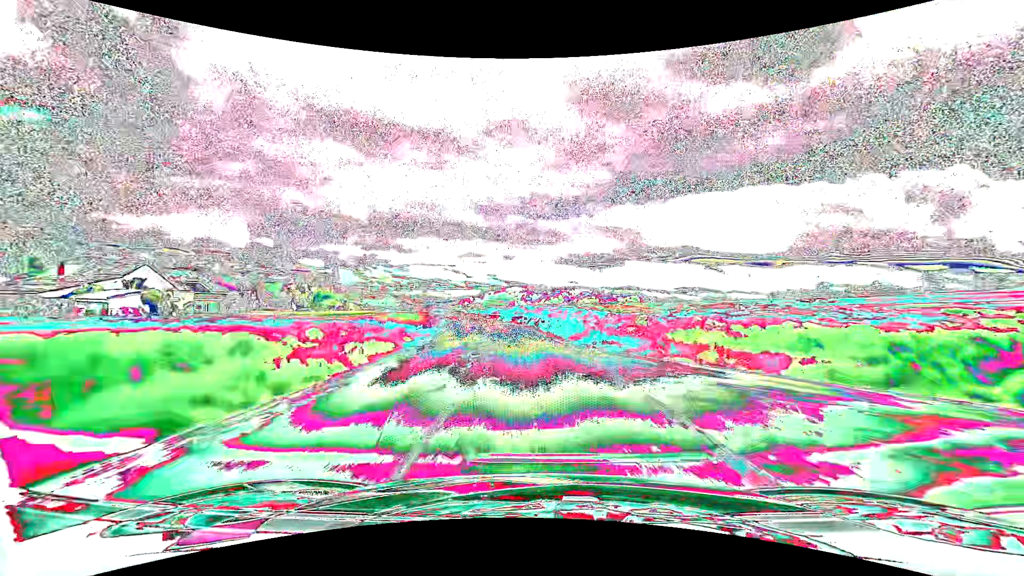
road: secondary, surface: asphalt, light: Day
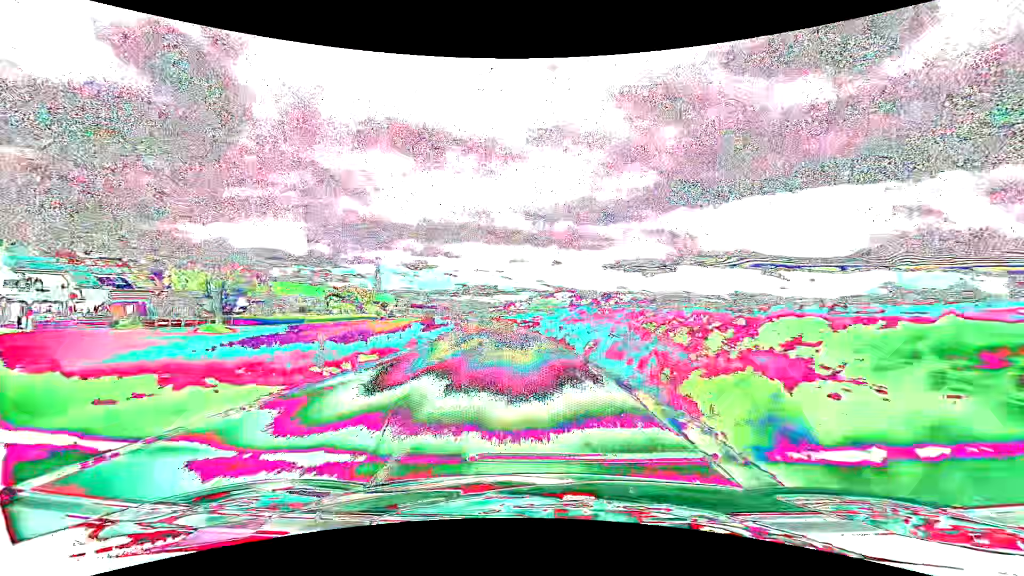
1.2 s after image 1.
(-1.2, +26.7) m; -5°
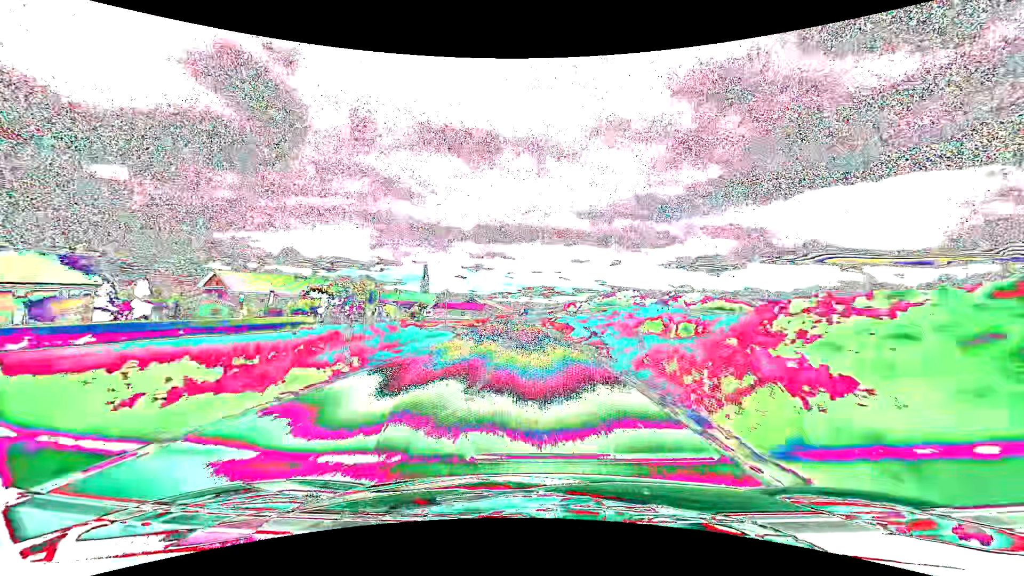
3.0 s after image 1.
(-2.8, +41.4) m; -7°
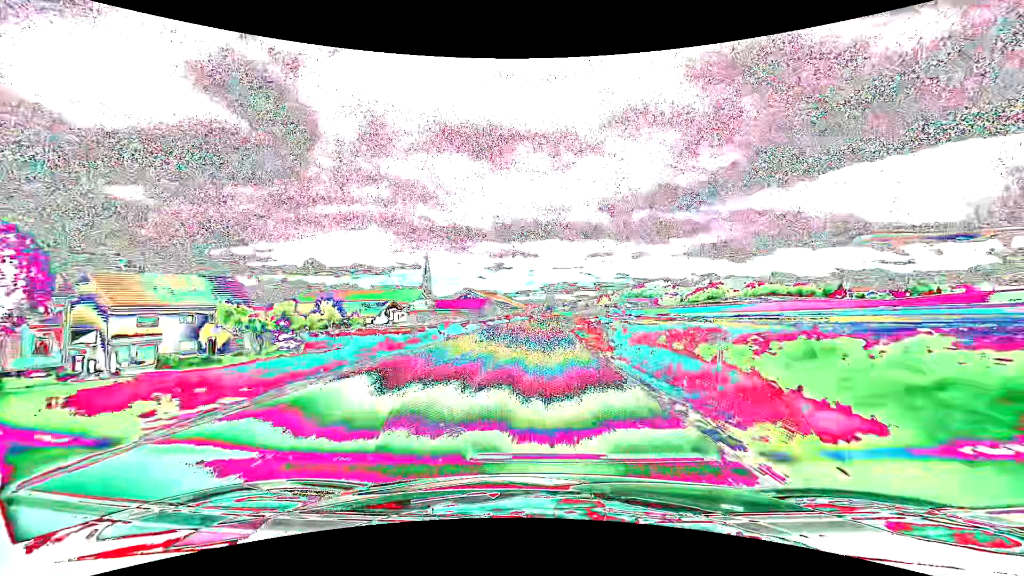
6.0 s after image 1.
(-2.5, +71.2) m; -3°
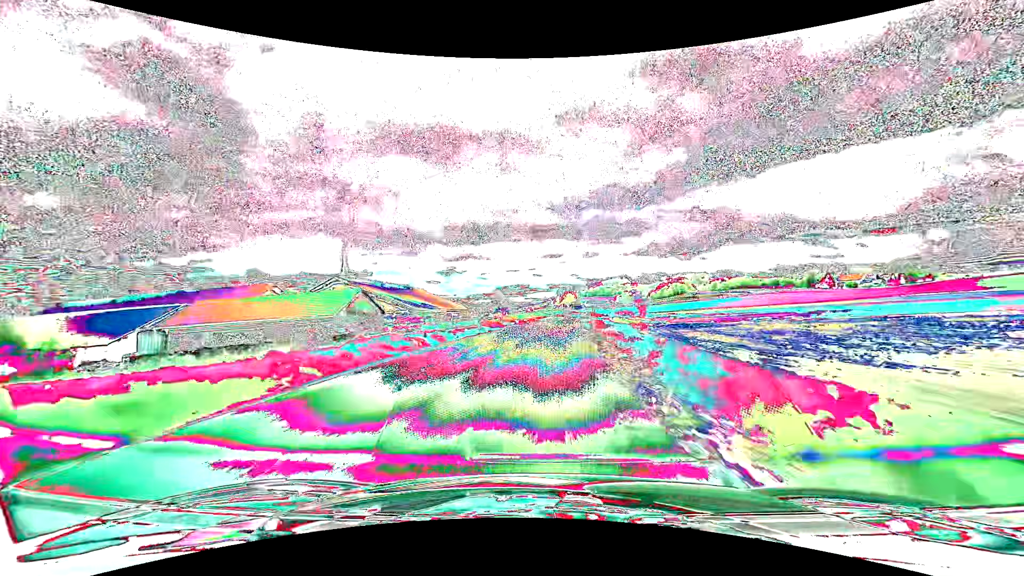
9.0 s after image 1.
(+2.4, +70.0) m; +5°
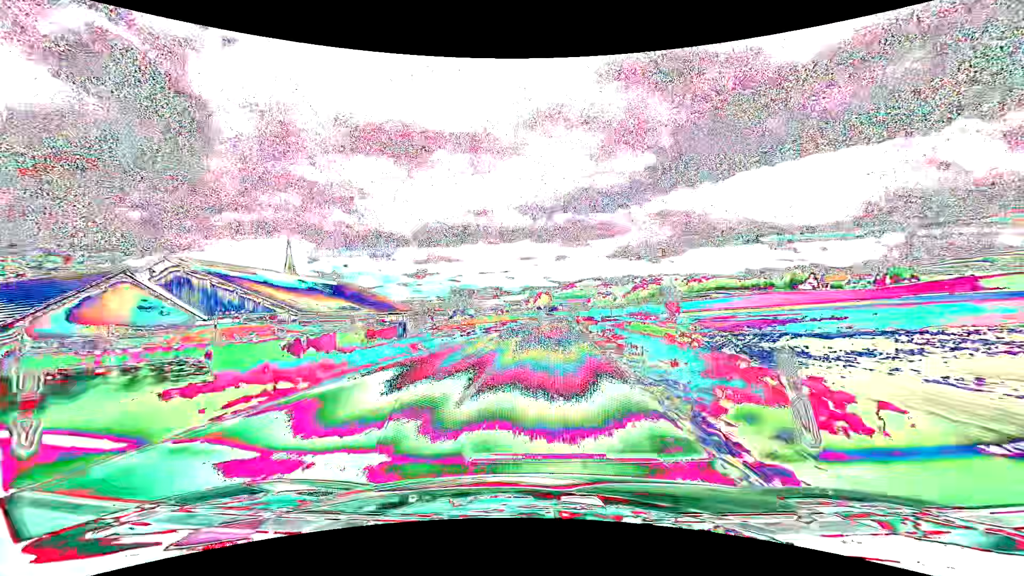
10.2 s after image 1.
(+0.8, +28.4) m; +3°
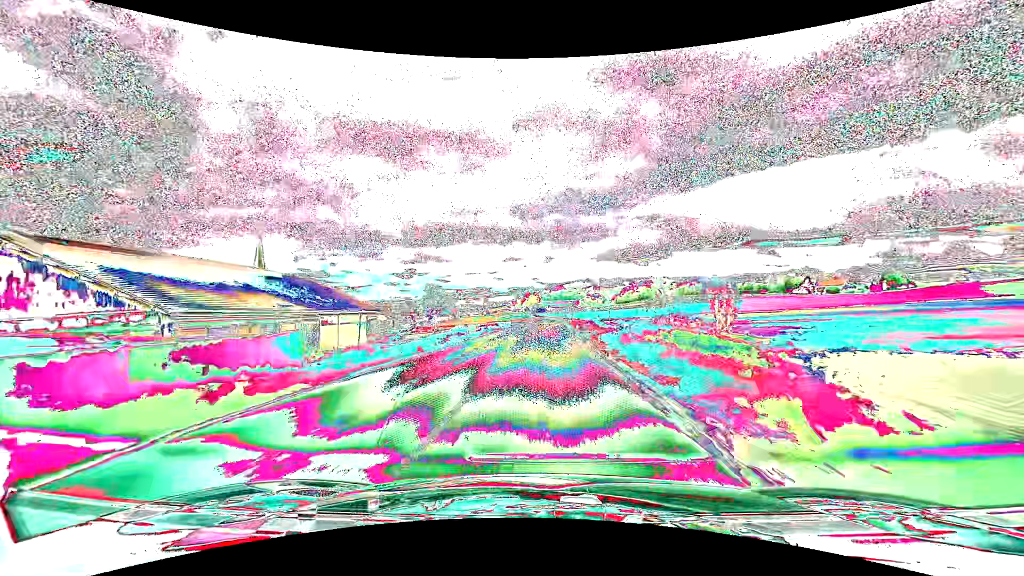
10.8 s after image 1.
(+0.2, +14.3) m; +1°
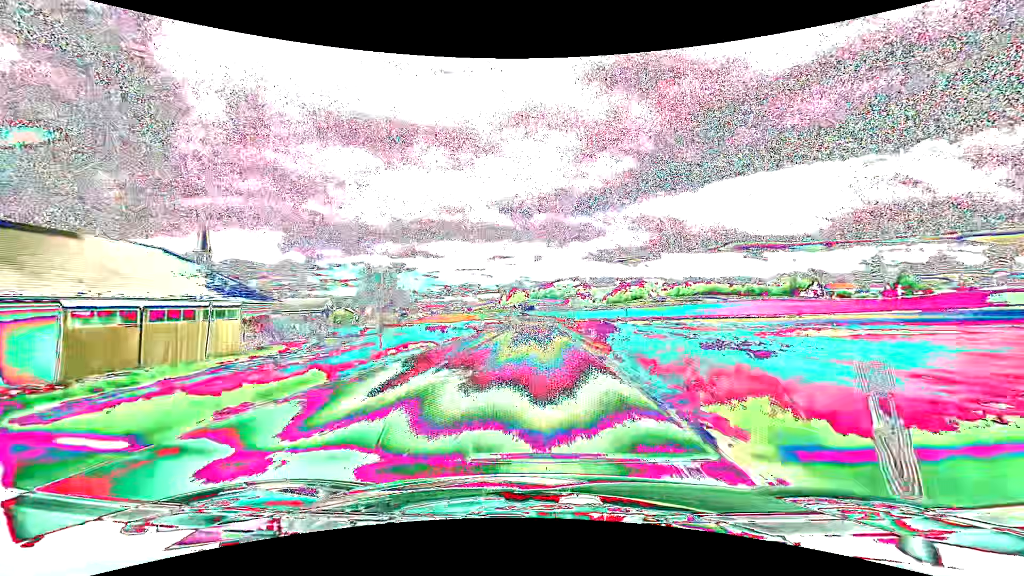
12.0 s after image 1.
(+0.5, +28.7) m; +1°
(0, +10) (0, +20) (0, +30) (0, +40) (0, +50) (0, +60) (0, +70) (0, +80) (0, +90) (0, +100) m
